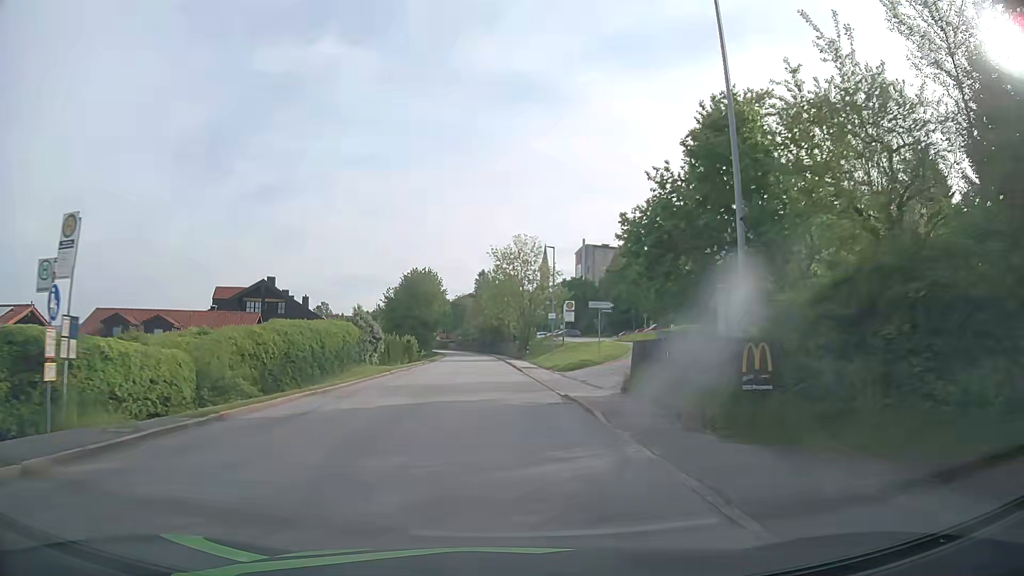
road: tertiary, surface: asphalt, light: Day
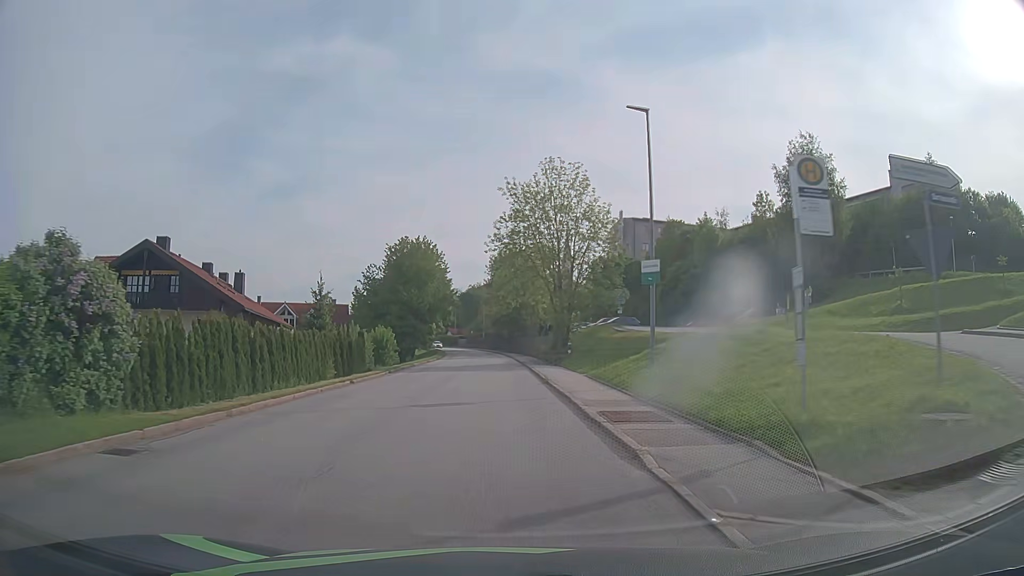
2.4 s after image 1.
(-0.1, +29.1) m; -1°
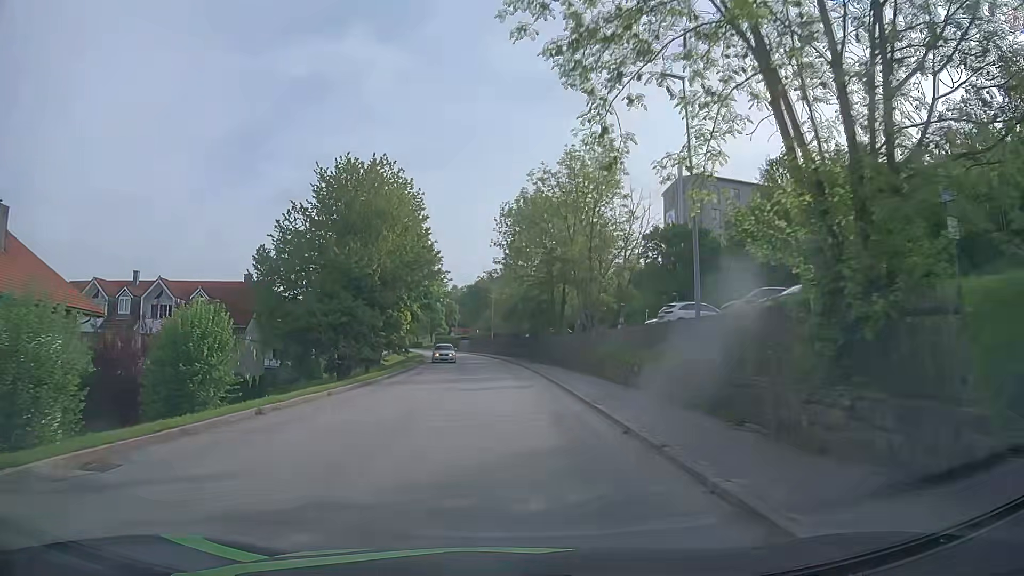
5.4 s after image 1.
(-0.6, +36.4) m; -1°
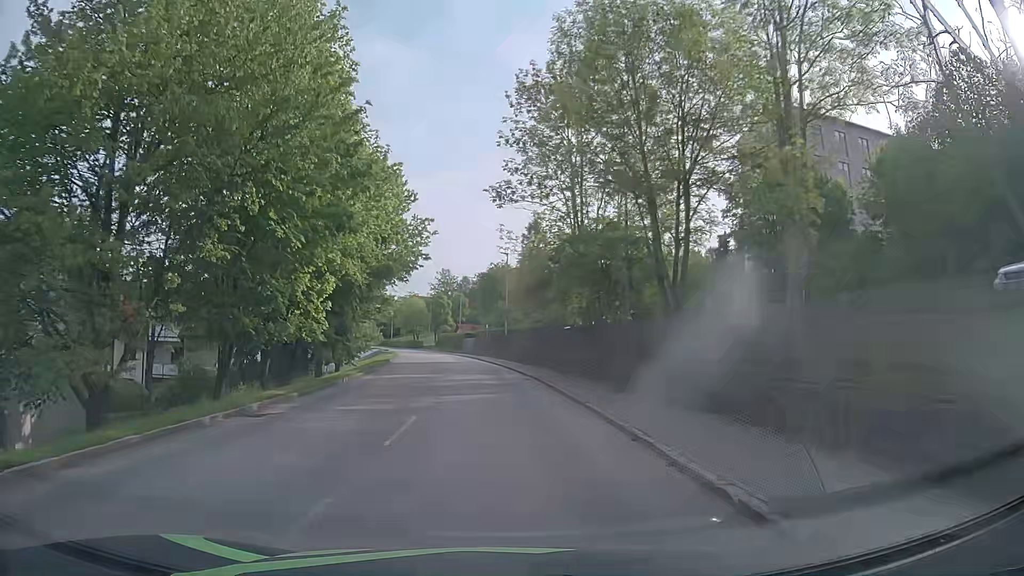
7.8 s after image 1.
(-0.3, +29.3) m; -2°
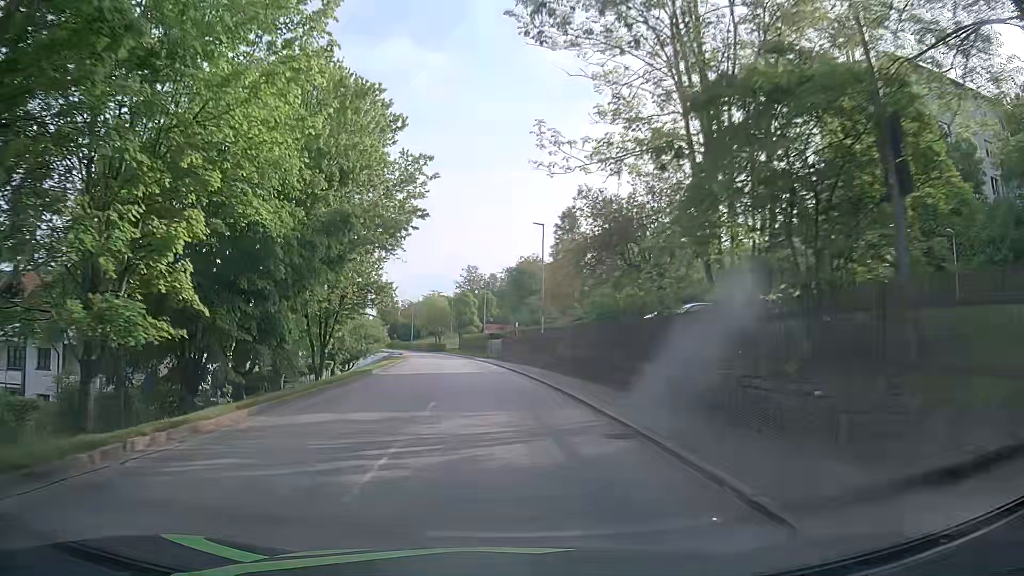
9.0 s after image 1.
(-0.2, +14.8) m; -2°
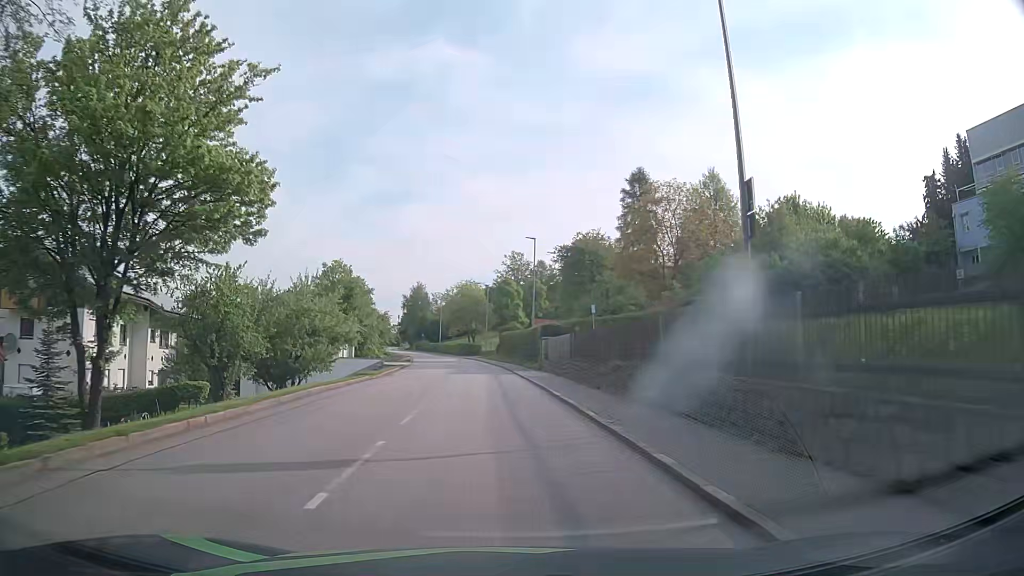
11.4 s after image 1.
(-1.2, +30.2) m; -5°
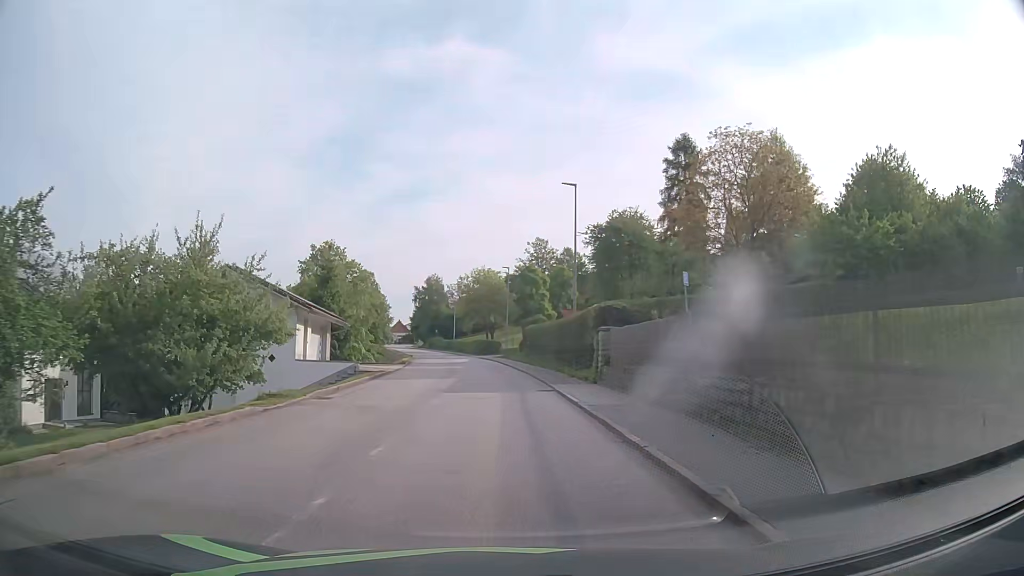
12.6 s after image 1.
(0.0, +15.3) m; -1°
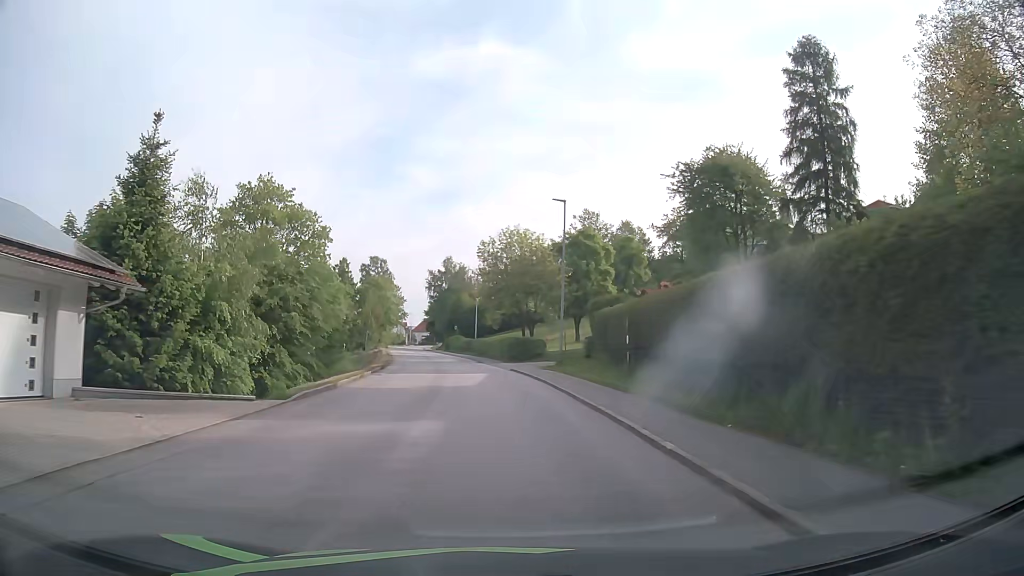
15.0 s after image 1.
(-0.8, +30.8) m; -3°
(0, +10) (0, +20) (-1, +30) (-2, +40) (-3, +50) (-5, +60) (-7, +70) (-9, +79) (-10, +89) (-12, +99) m
